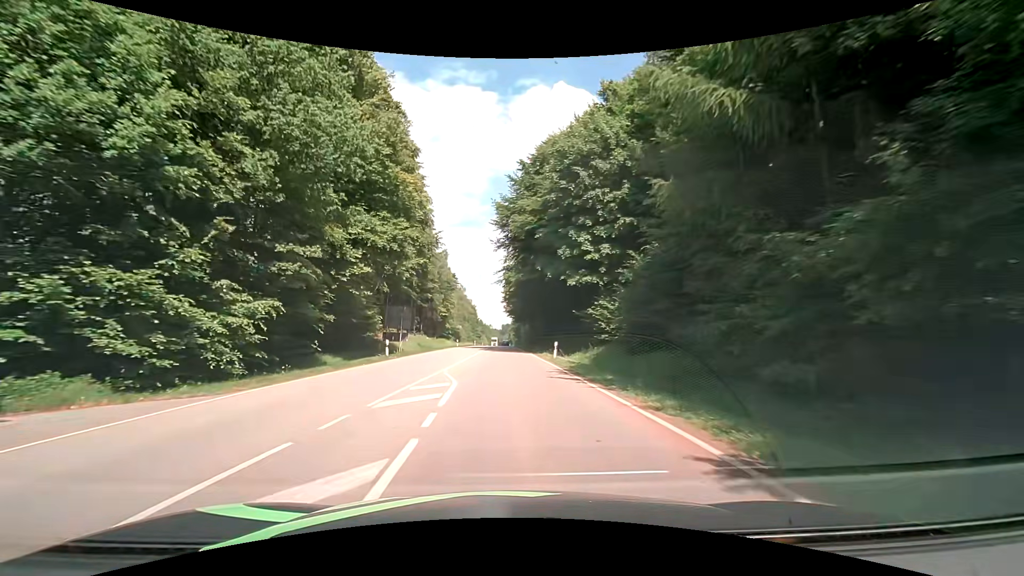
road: secondary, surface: asphalt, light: Day
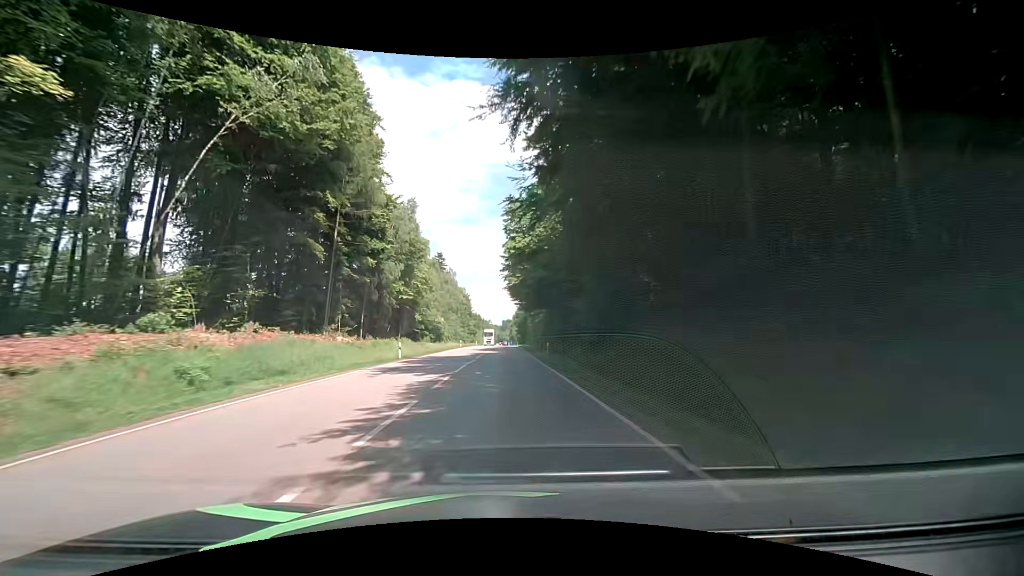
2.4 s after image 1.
(-0.6, +41.1) m; 0°
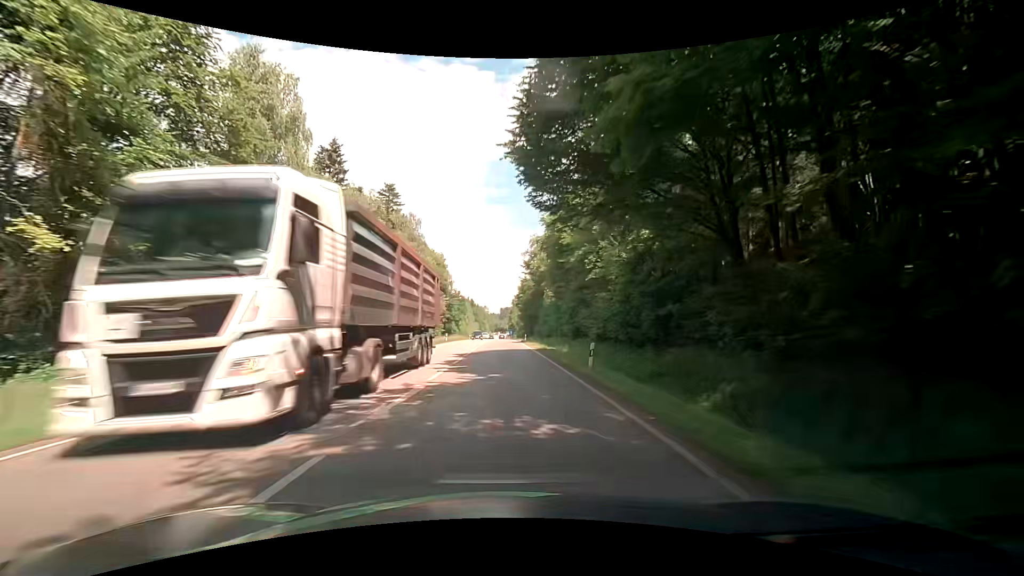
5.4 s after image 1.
(-0.2, +59.3) m; 0°
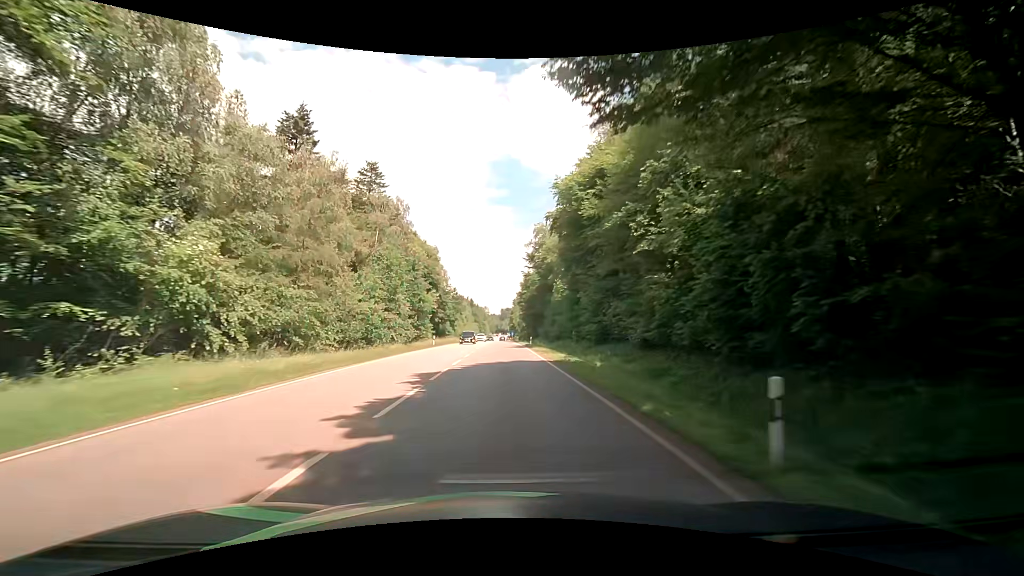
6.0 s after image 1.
(-0.1, +11.8) m; -1°
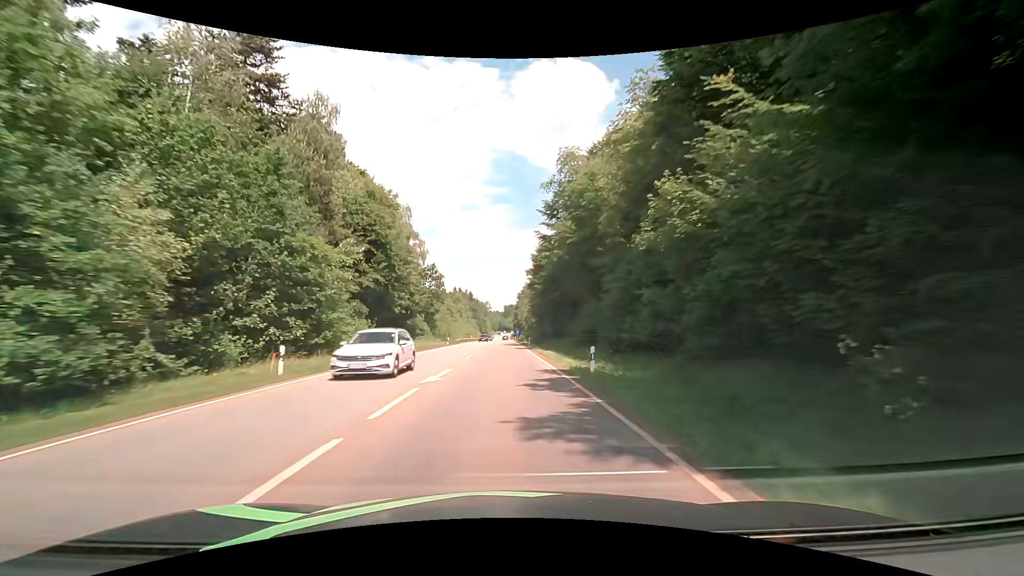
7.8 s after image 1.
(+0.2, +35.7) m; +1°
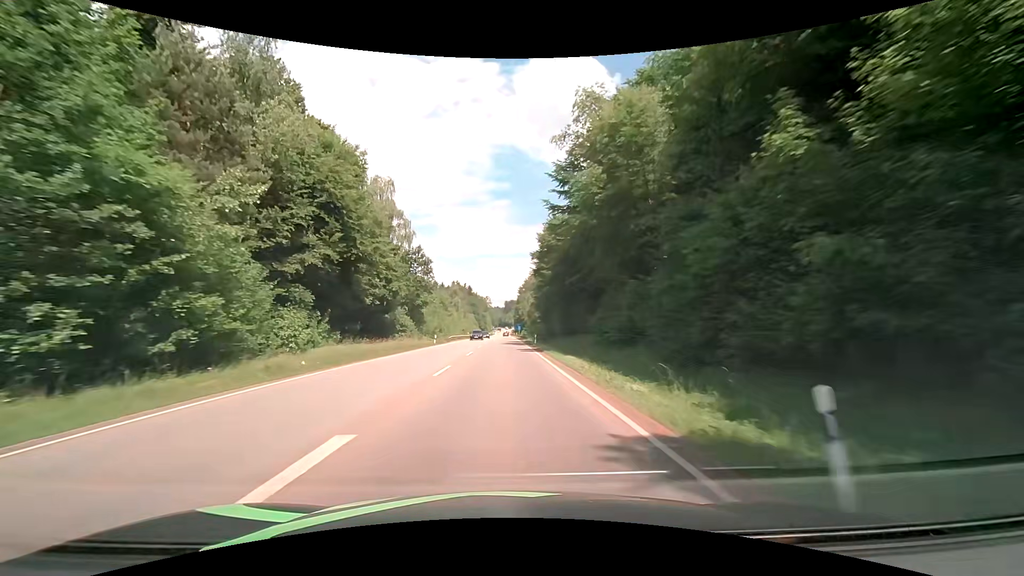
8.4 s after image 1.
(-0.1, +11.9) m; 0°
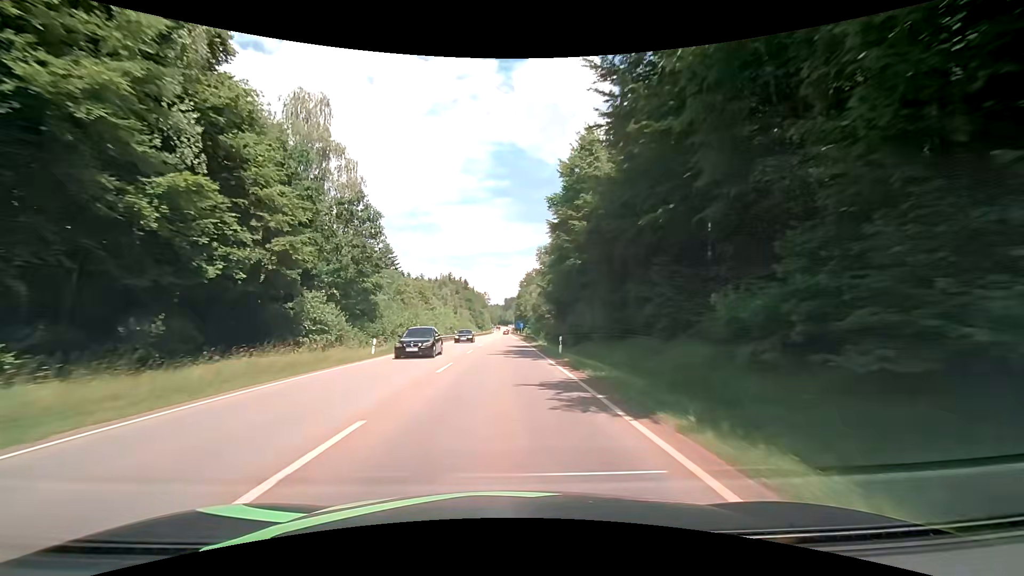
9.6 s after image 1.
(-0.1, +23.2) m; 0°
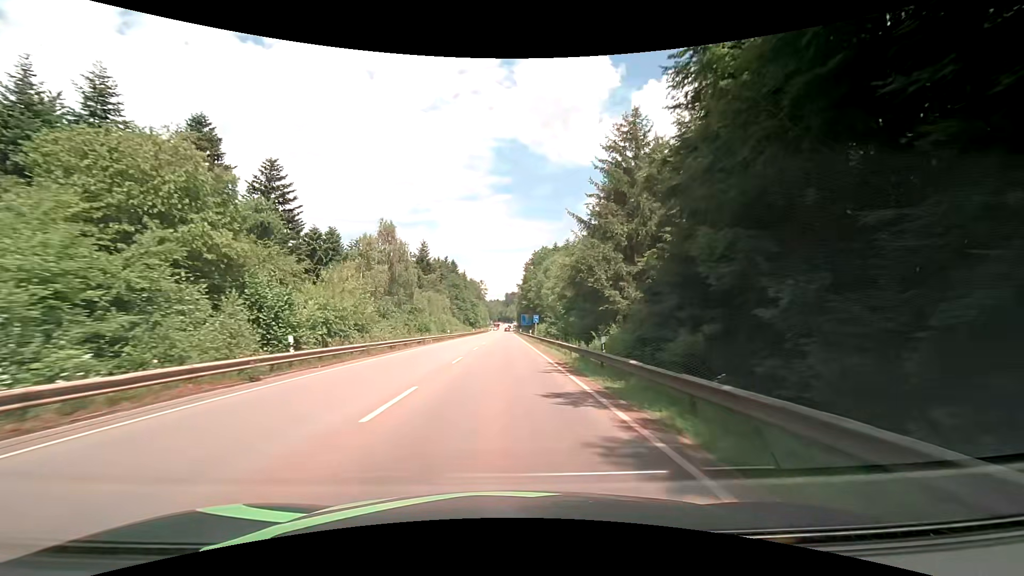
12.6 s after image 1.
(-0.1, +56.1) m; 0°
(0, +10) (0, +20) (0, +30) (0, +40) (0, +50) (0, +60) (0, +70) (0, +80) (0, +90) (0, +100) m
